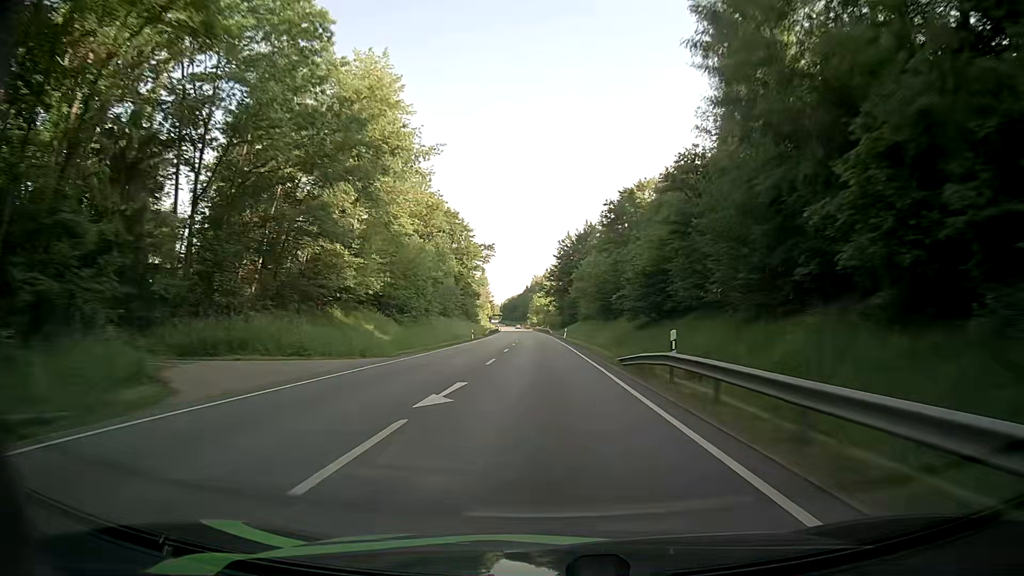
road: primary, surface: asphalt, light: Day
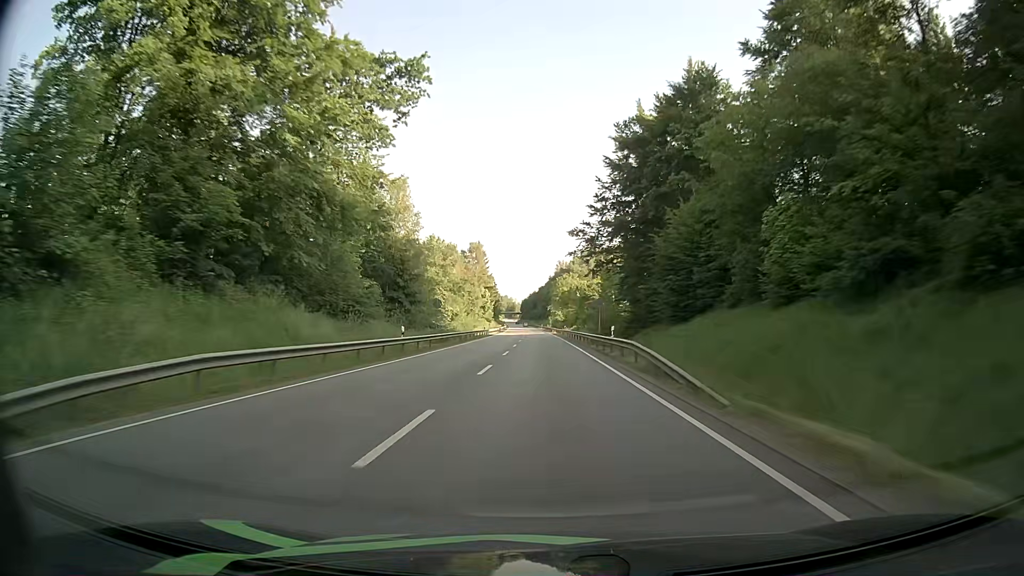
(-2.7, +89.4) m; -3°
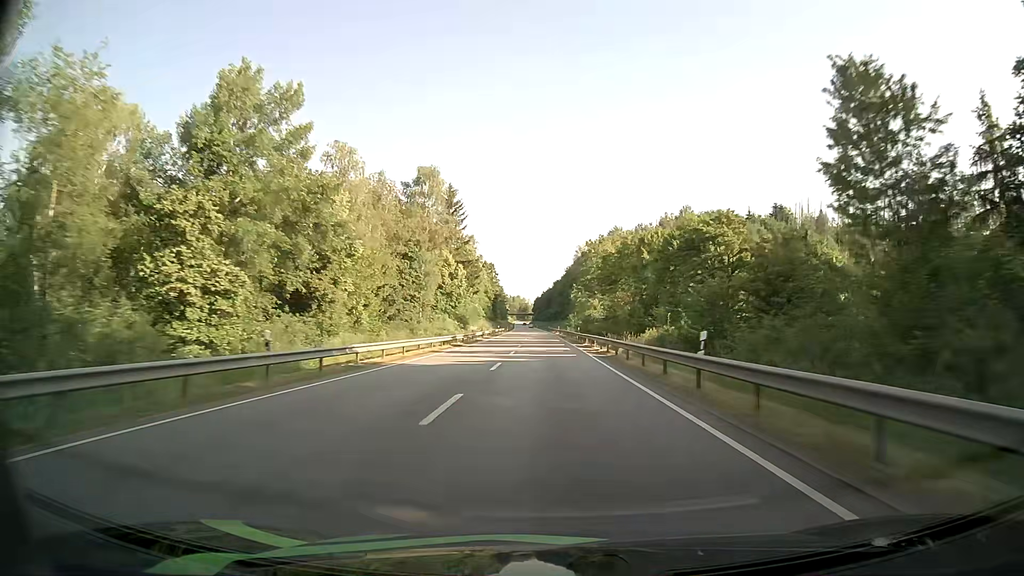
(-1.0, +69.0) m; -1°
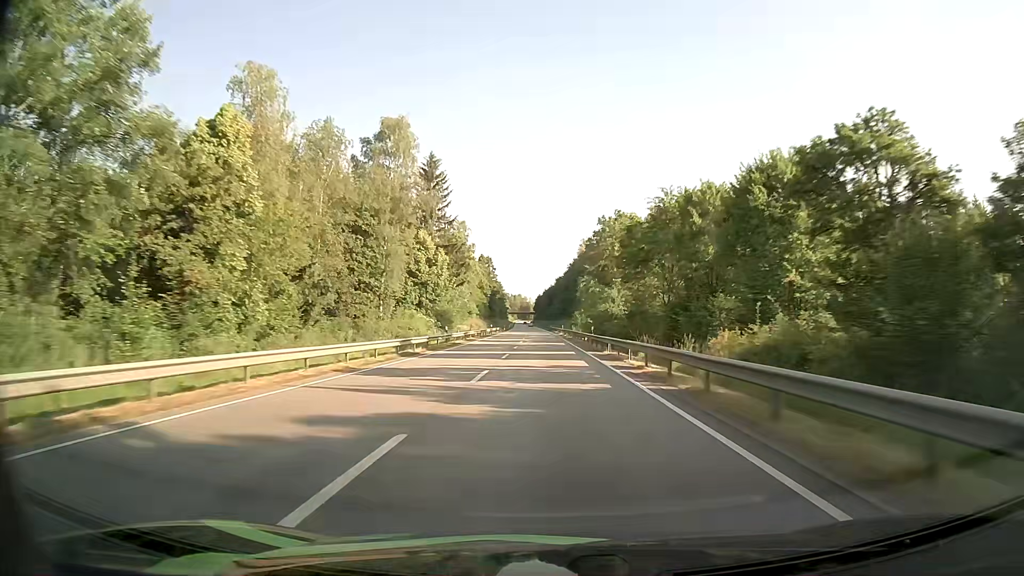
(0.0, +17.2) m; 0°
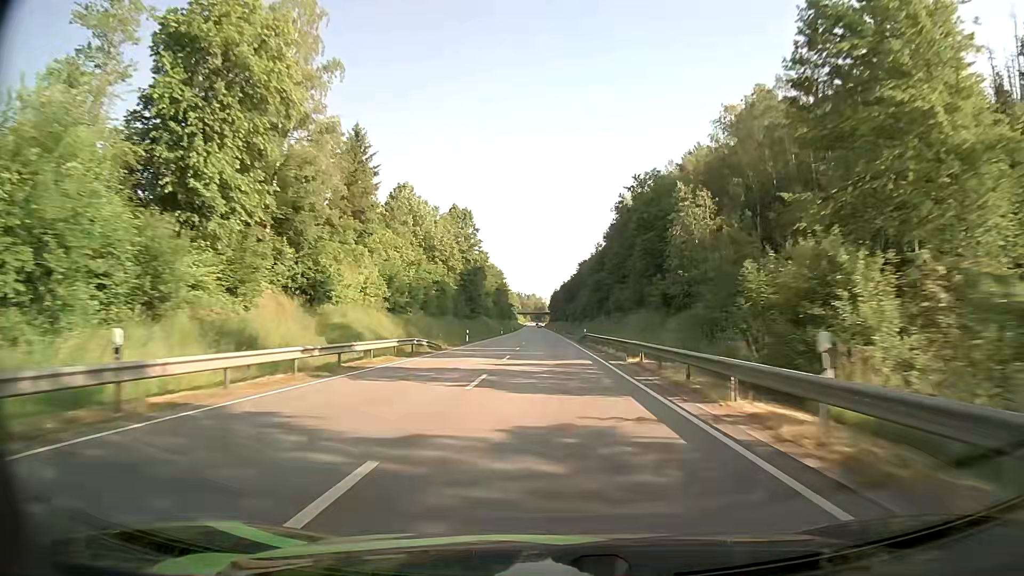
(-1.1, +85.7) m; -1°
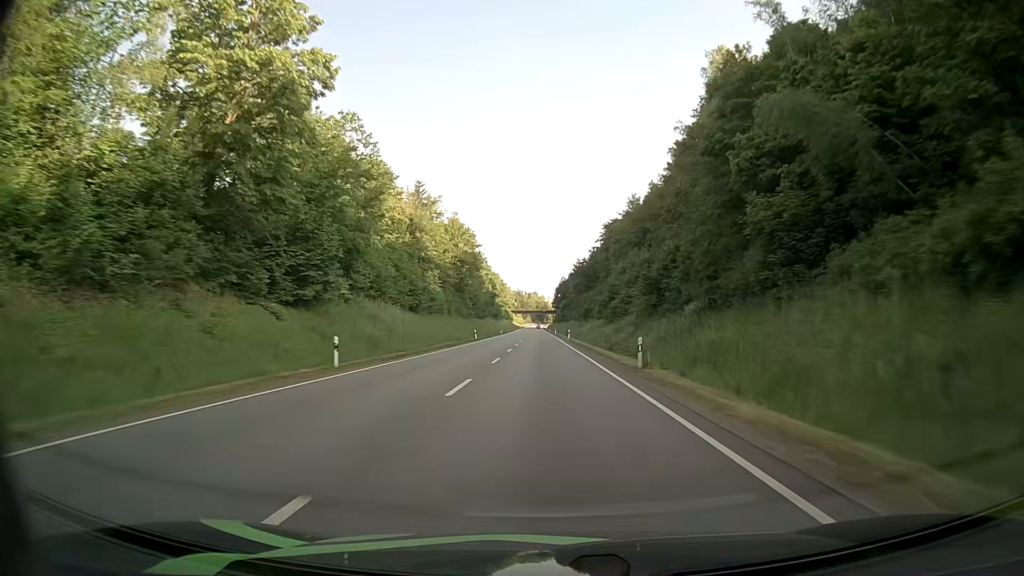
(-0.5, +85.4) m; 0°
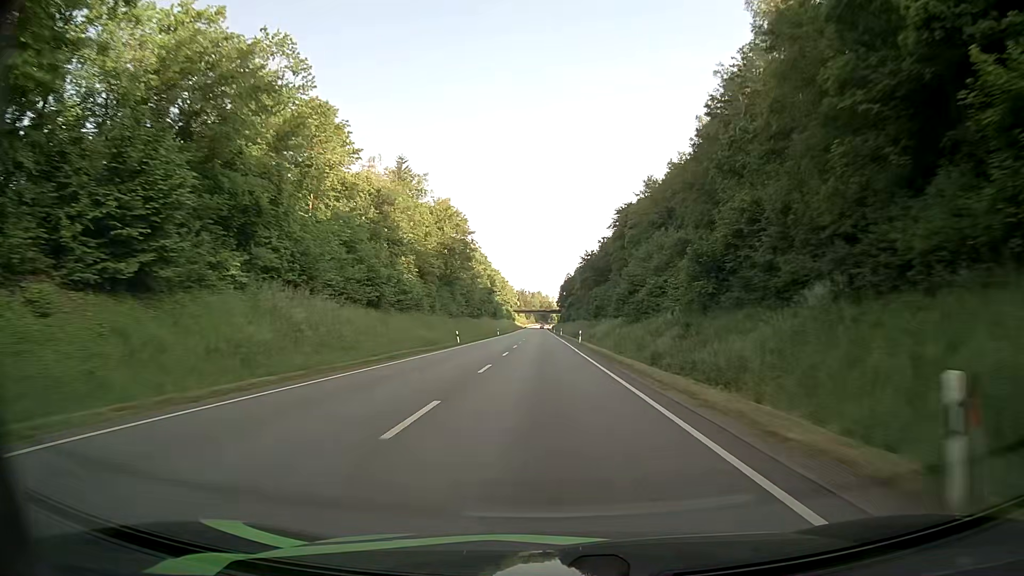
(0.0, +17.0) m; 0°
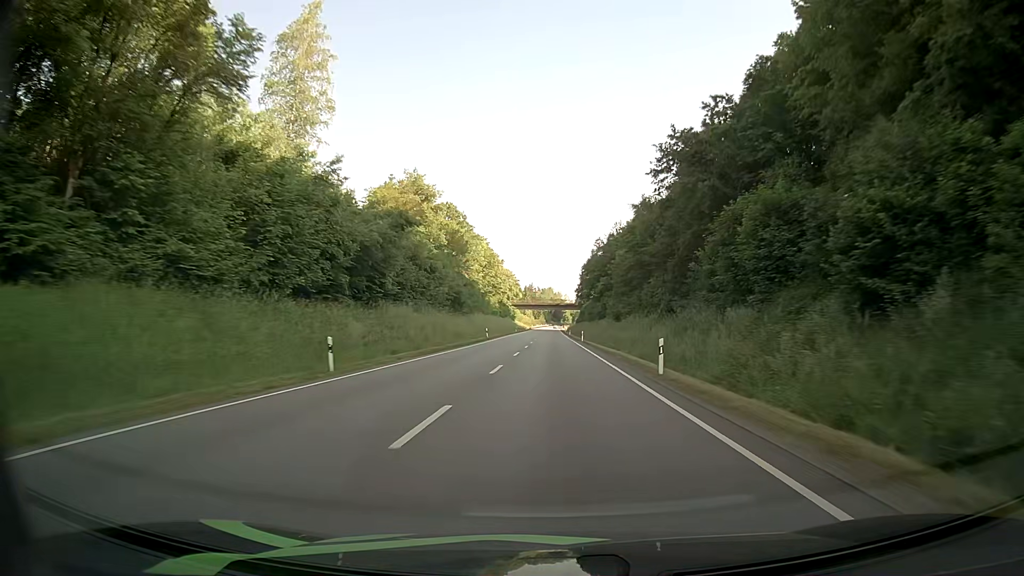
(-0.5, +84.6) m; -1°
(0, +10) (0, +20) (0, +30) (0, +40) (0, +50) (0, +60) (0, +70) (0, +80) (0, +90) (0, +100) m
